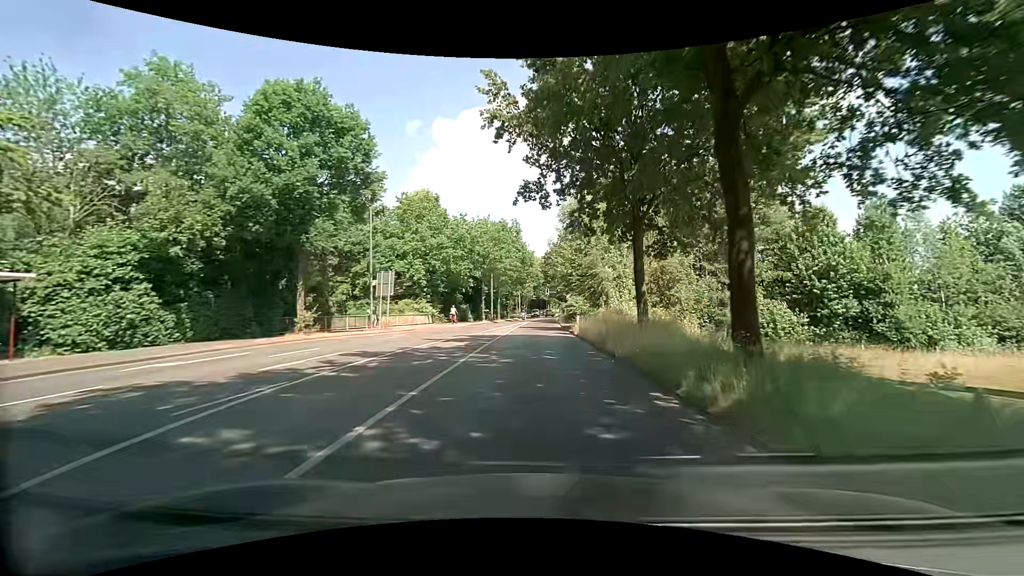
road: secondary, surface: asphalt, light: Day
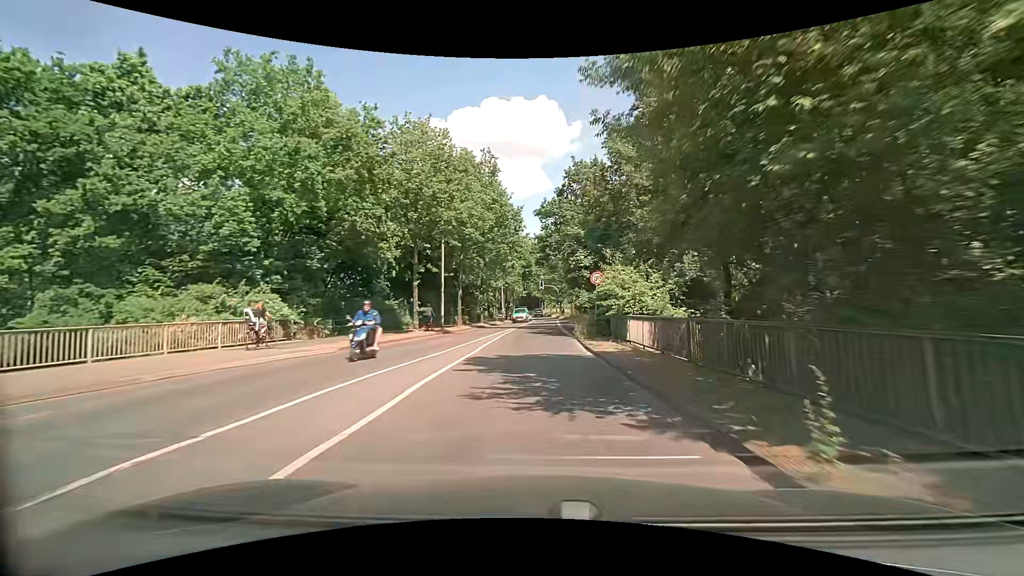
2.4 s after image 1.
(+0.2, +29.6) m; +1°
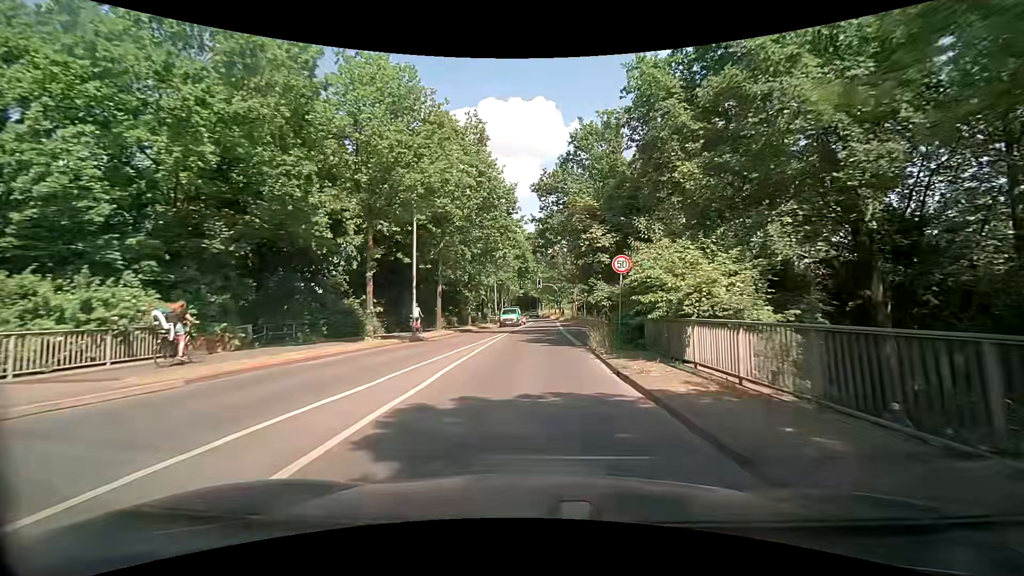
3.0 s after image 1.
(0.0, +7.4) m; 0°
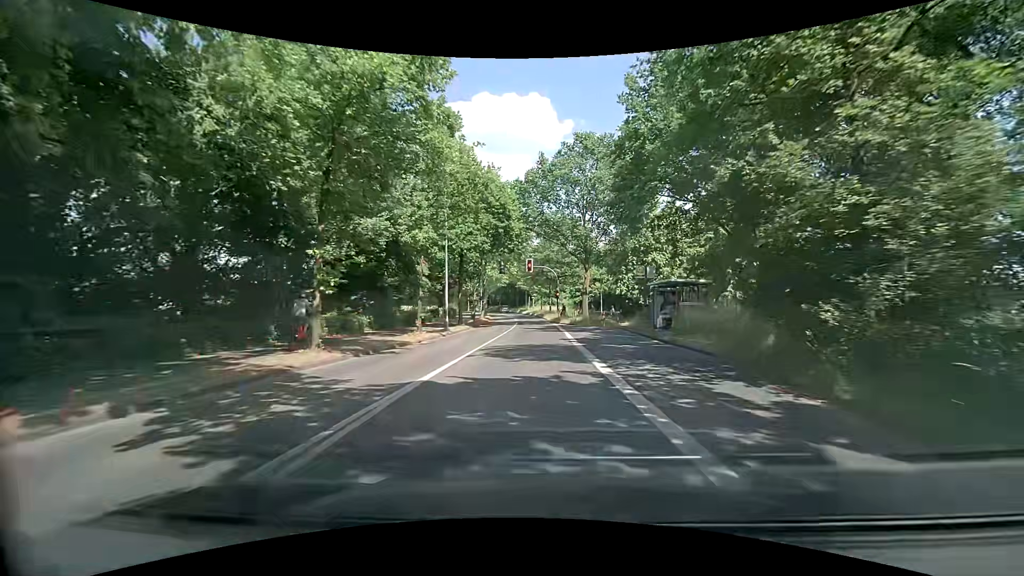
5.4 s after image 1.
(+0.3, +27.7) m; +2°
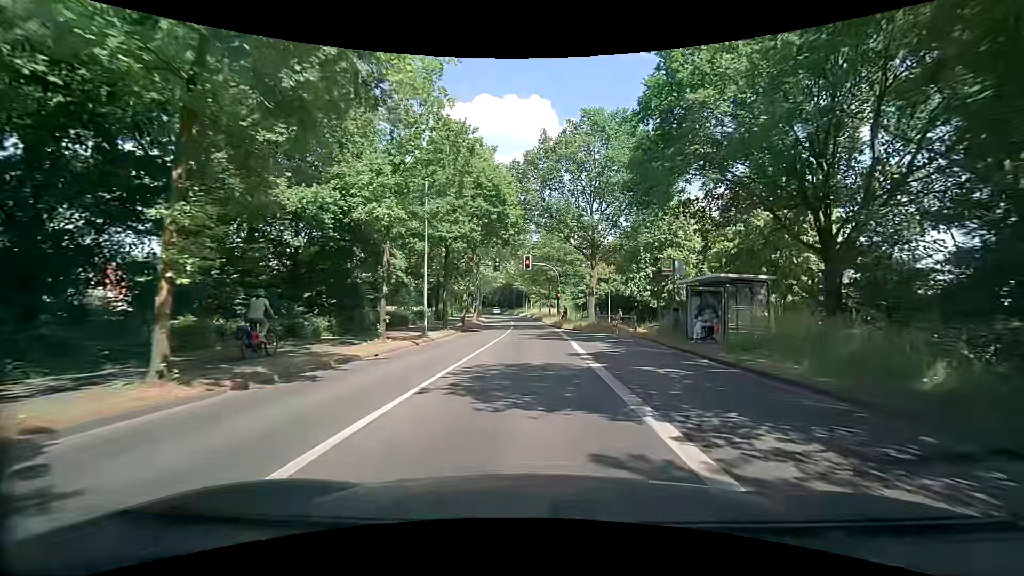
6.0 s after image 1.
(0.0, +5.6) m; -1°
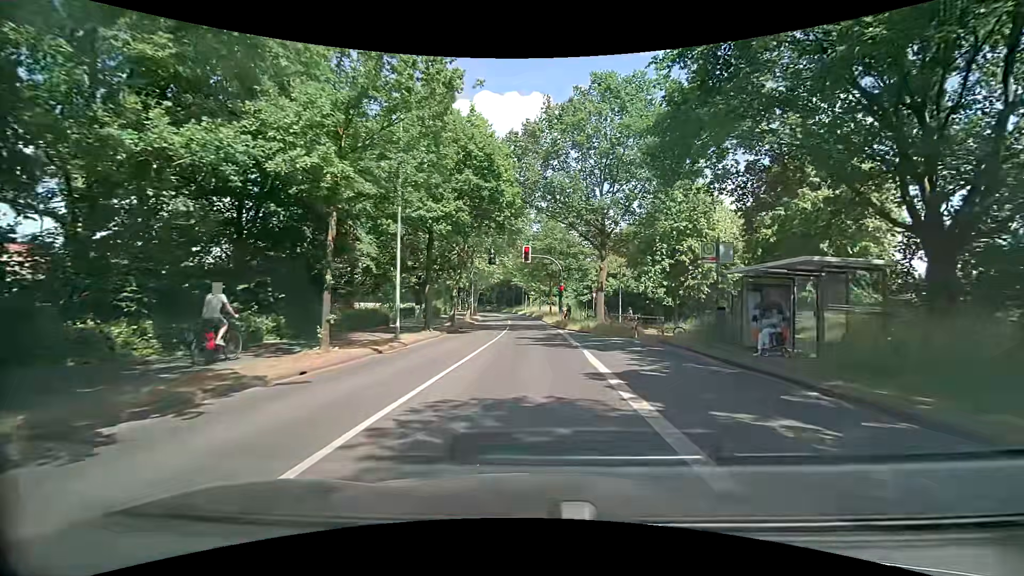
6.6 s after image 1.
(0.0, +5.1) m; 0°
